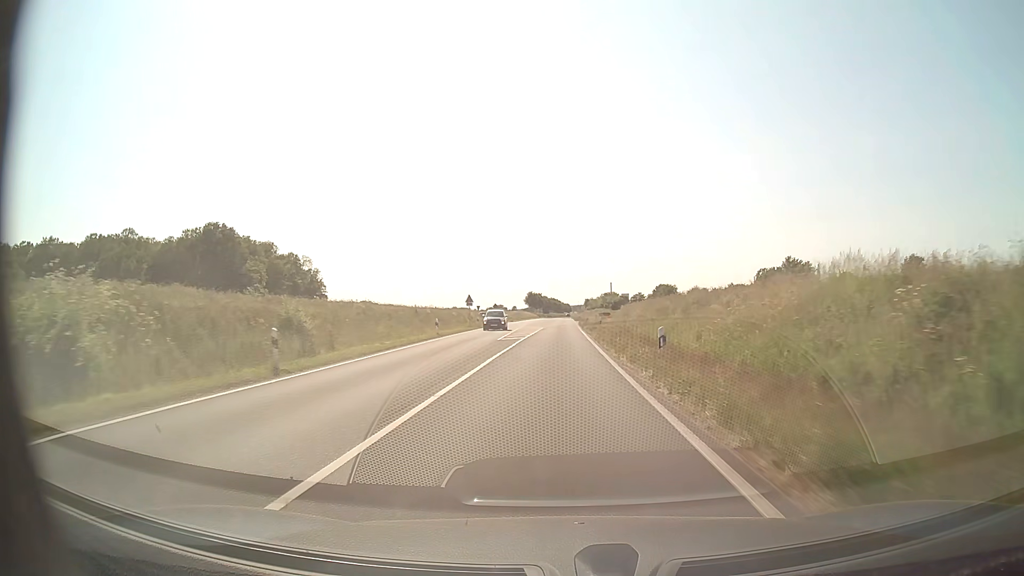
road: secondary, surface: asphalt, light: Day
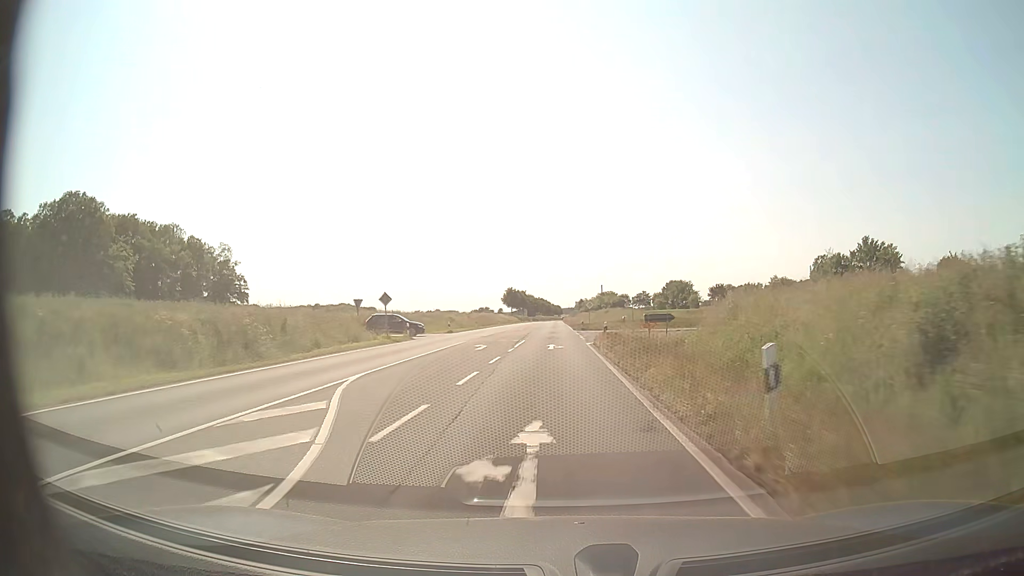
(+0.7, +58.0) m; +1°
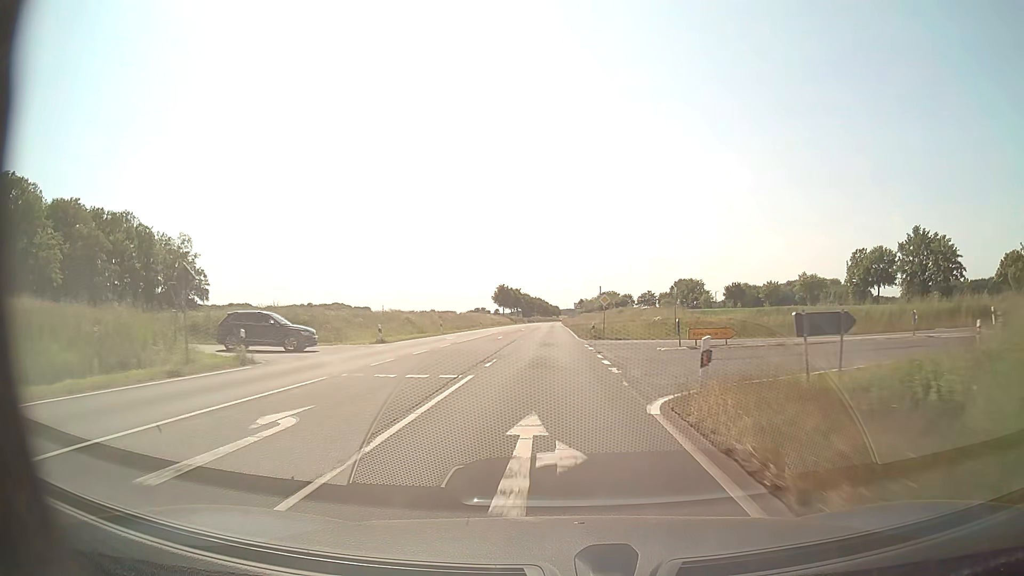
(0.0, +22.7) m; 0°
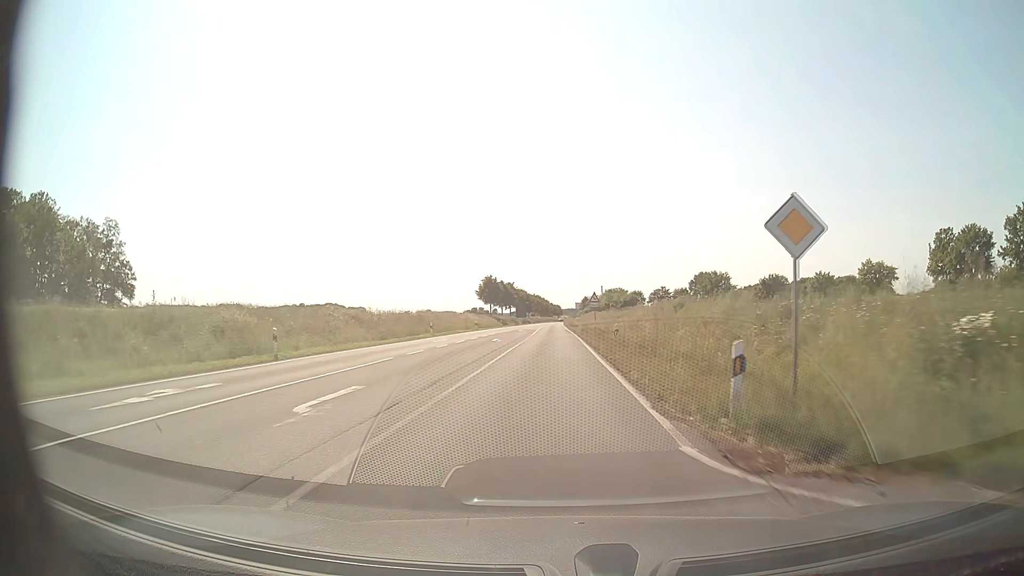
(0.0, +34.3) m; 0°
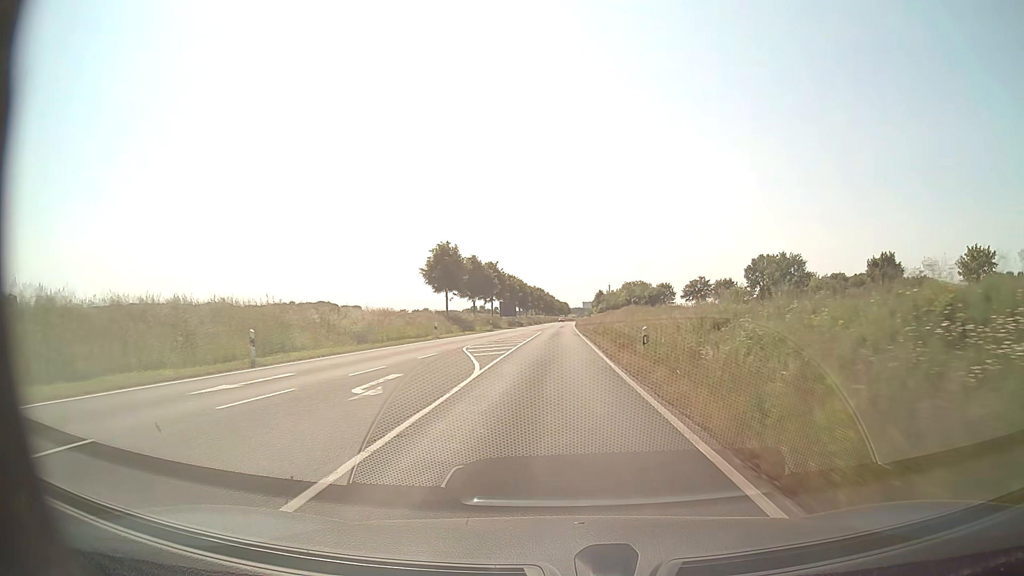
(-0.2, +57.6) m; -1°
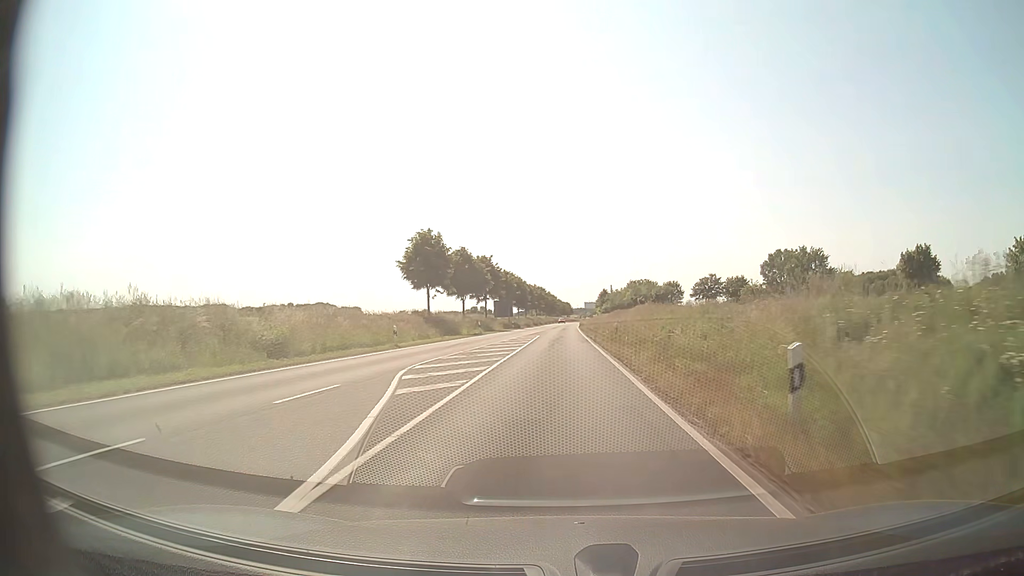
(0.0, +11.5) m; 0°
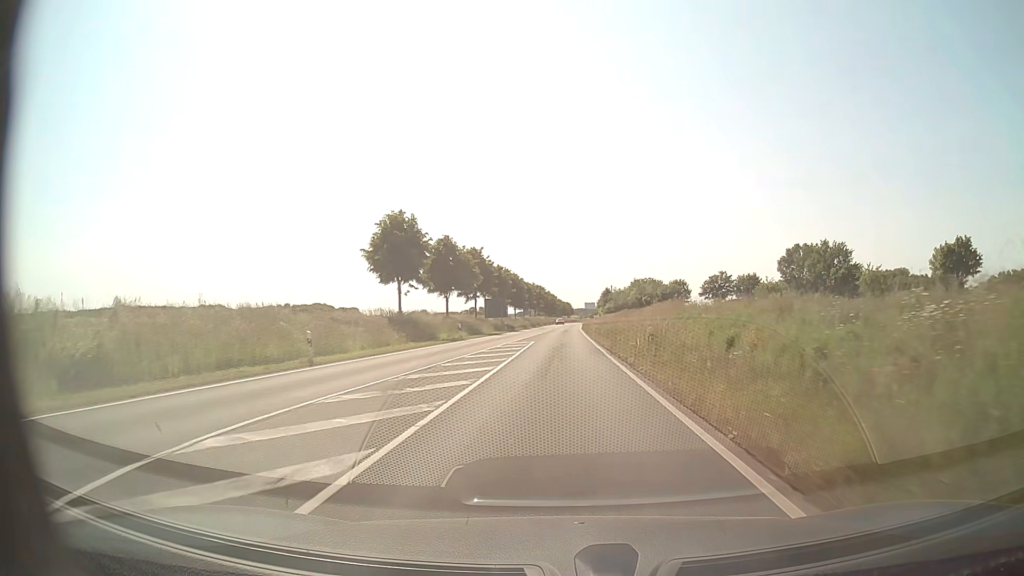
(0.0, +11.5) m; 0°
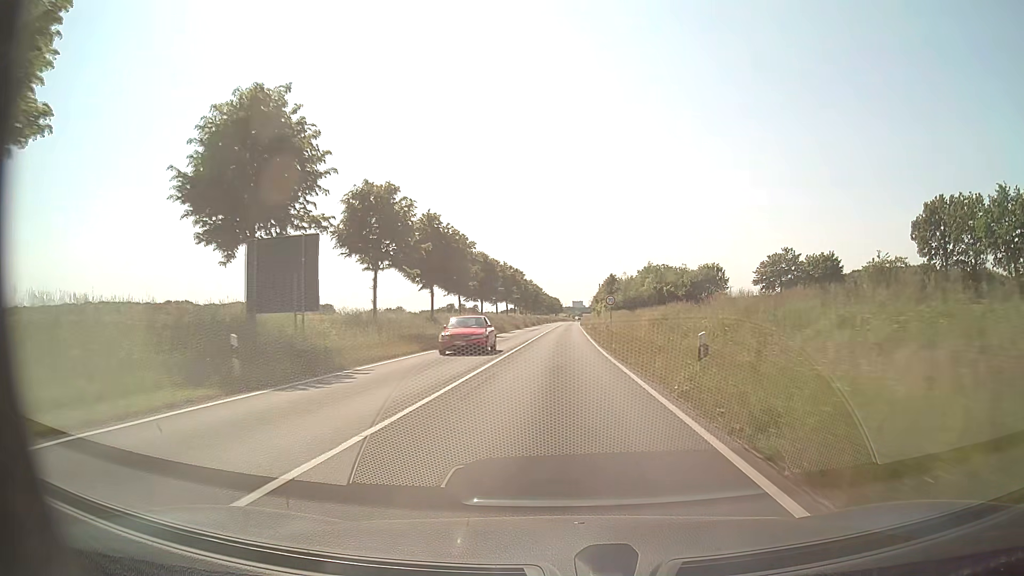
(+0.6, +58.1) m; +1°
(0, +10) (0, +20) (0, +30) (0, +40) (0, +50) (+1, +60) (+1, +70) (+1, +80) (+2, +90) (+2, +100) m
